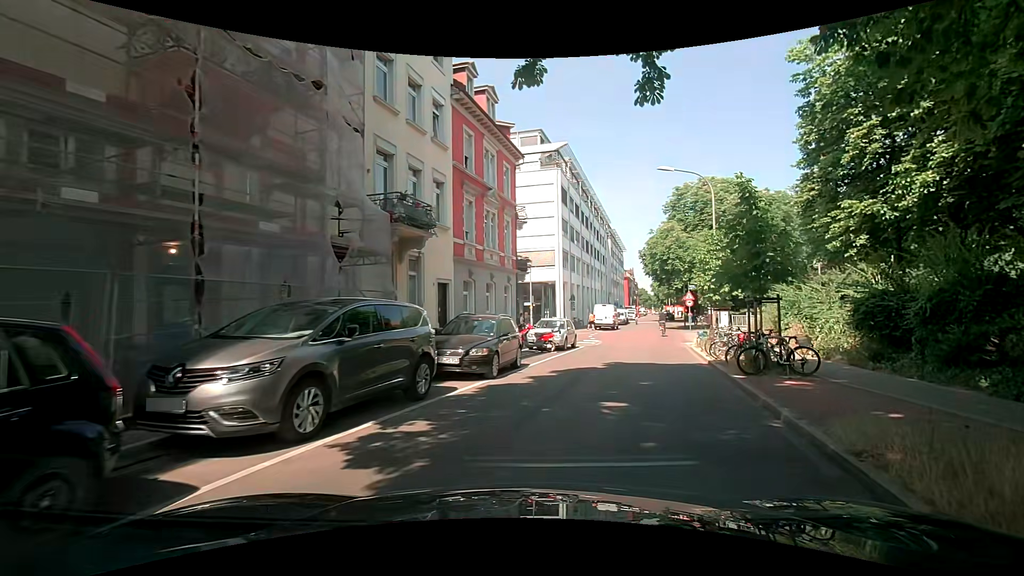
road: residential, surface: asphalt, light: Day
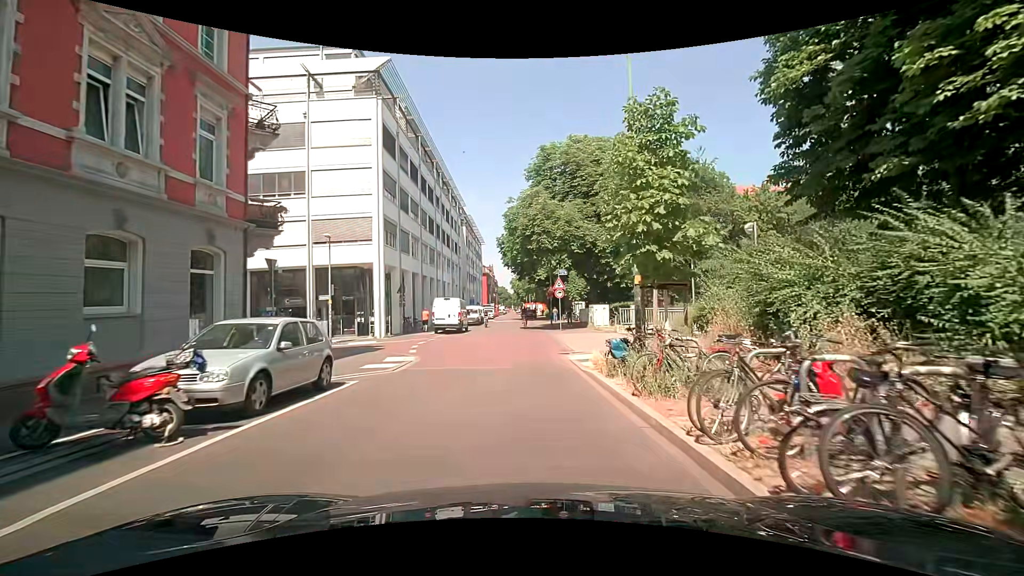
(+2.9, +14.7) m; +15°
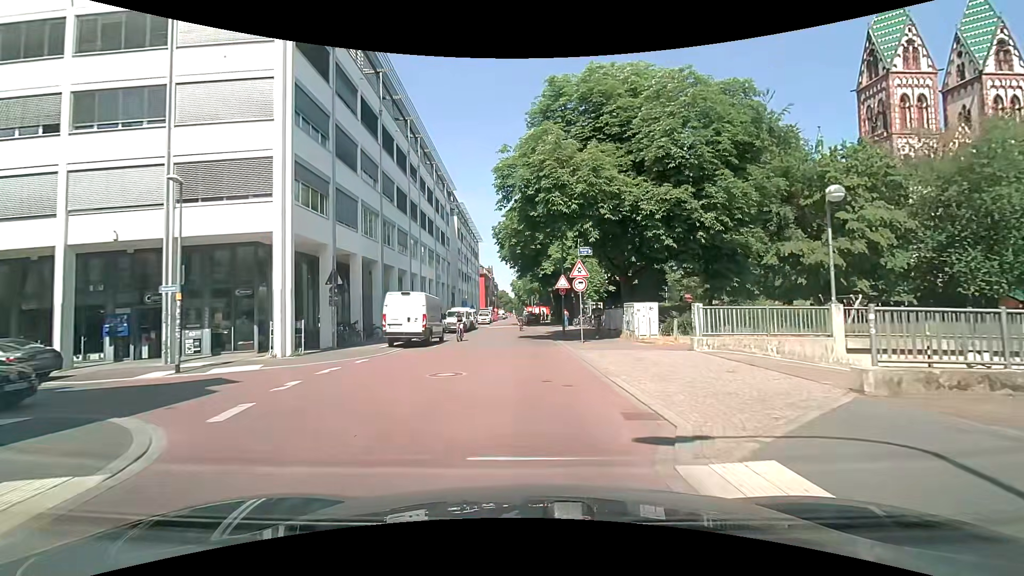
(-0.1, +12.6) m; +1°
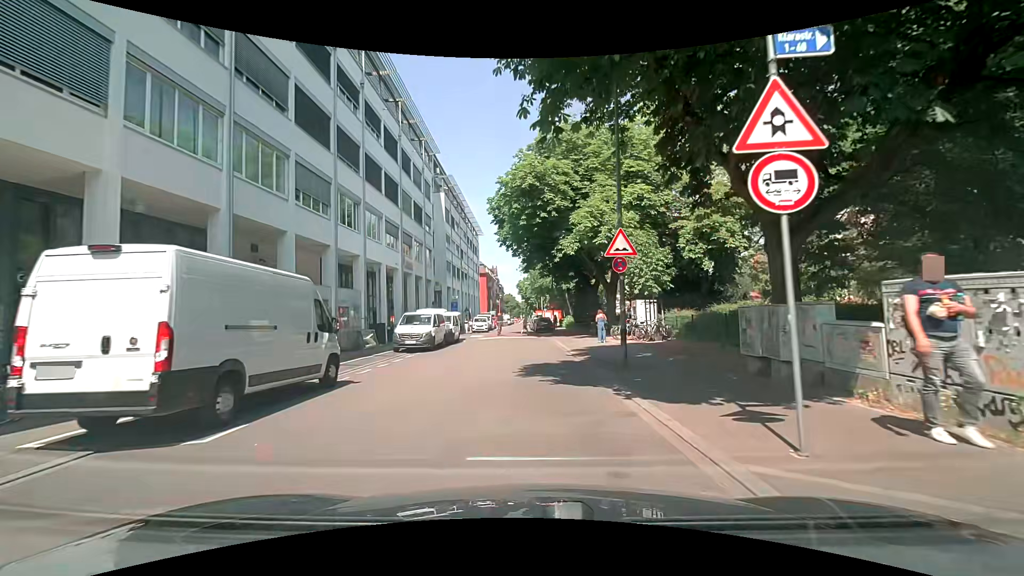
(-0.3, +16.9) m; -1°
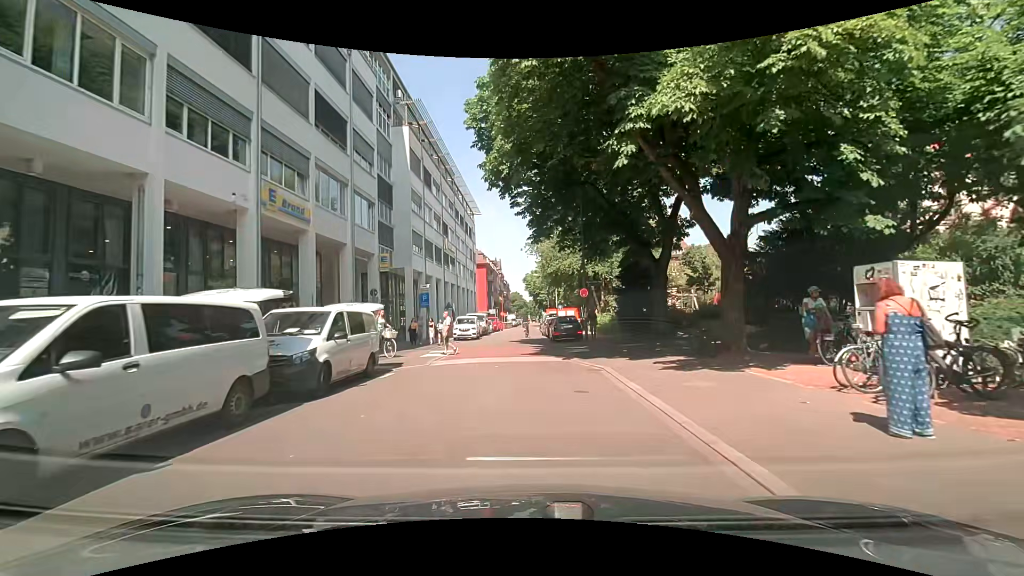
(-0.3, +19.8) m; -1°
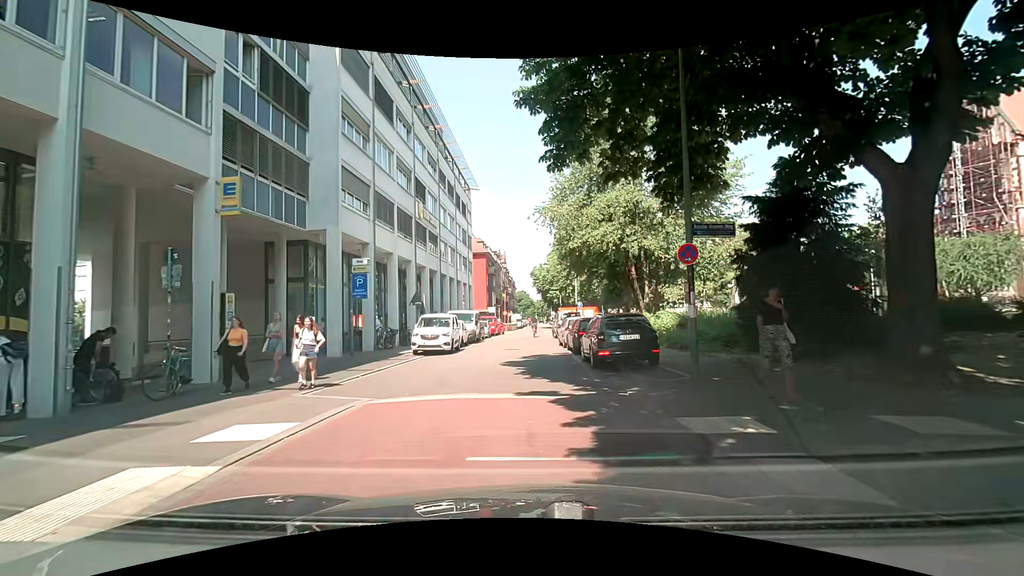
(-0.1, +14.9) m; +1°
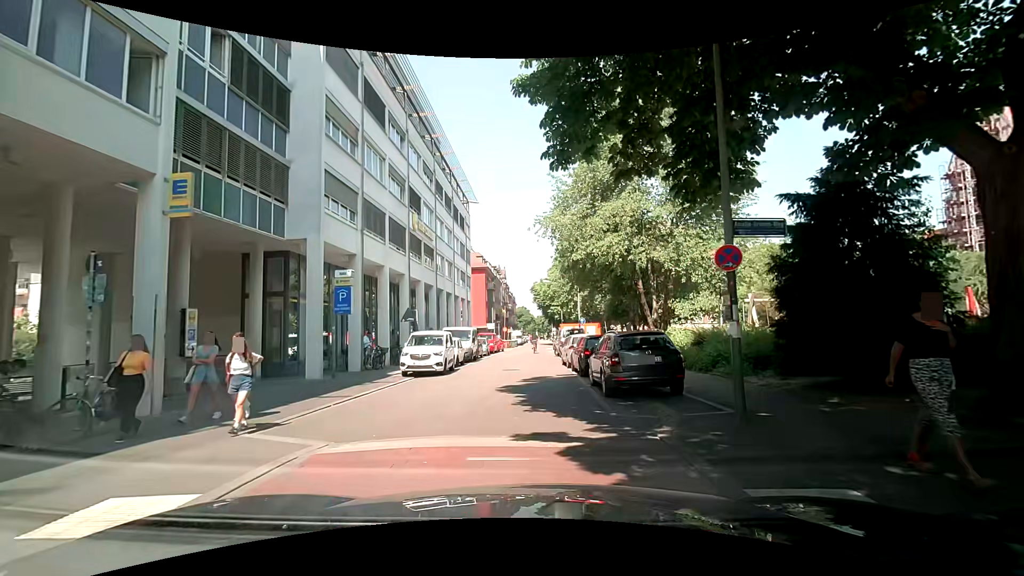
(0.0, +2.0) m; -1°
